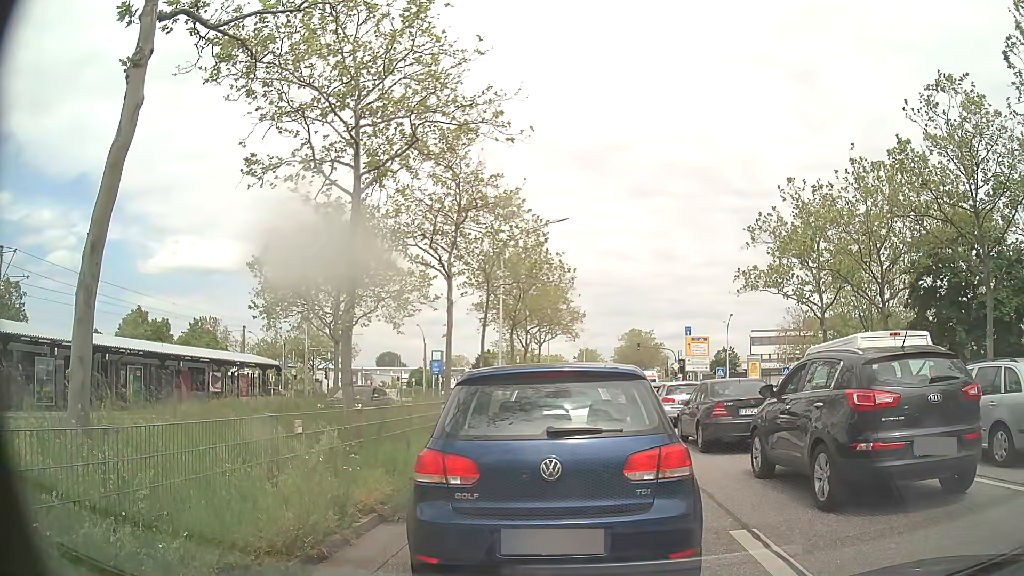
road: primary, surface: asphalt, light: Day
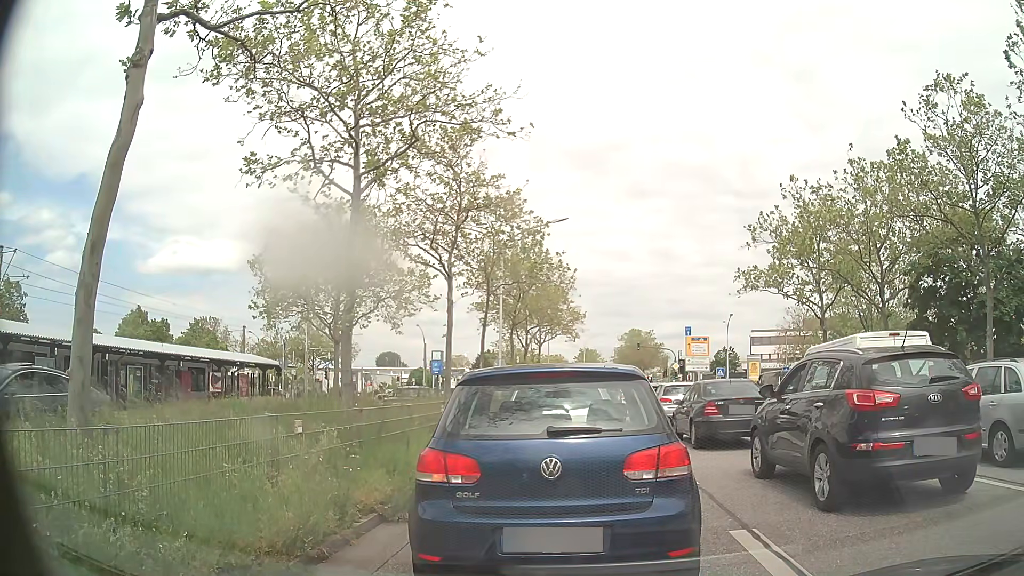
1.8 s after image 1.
(0.0, 0.0) m; 0°
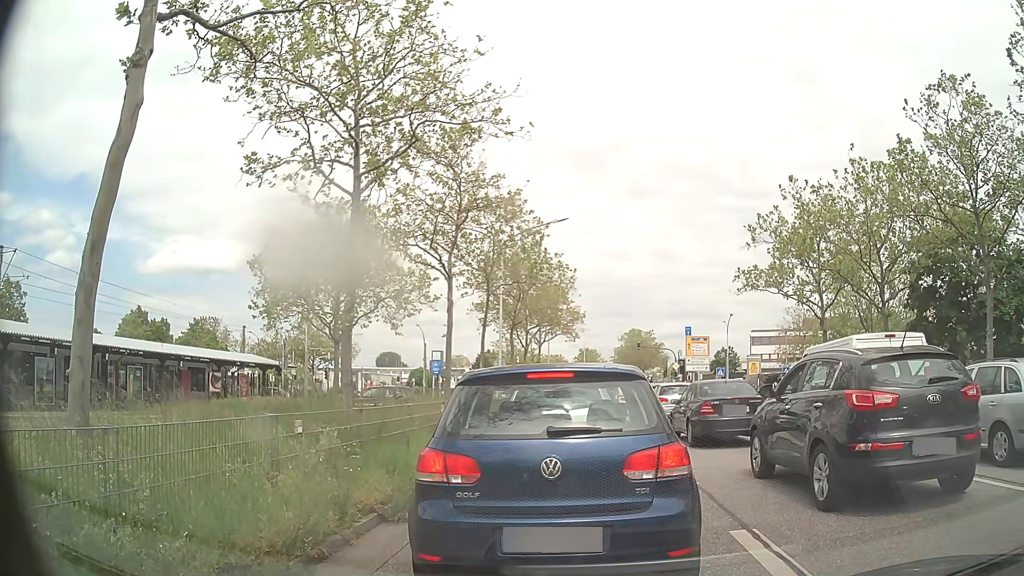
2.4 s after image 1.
(0.0, 0.0) m; 0°
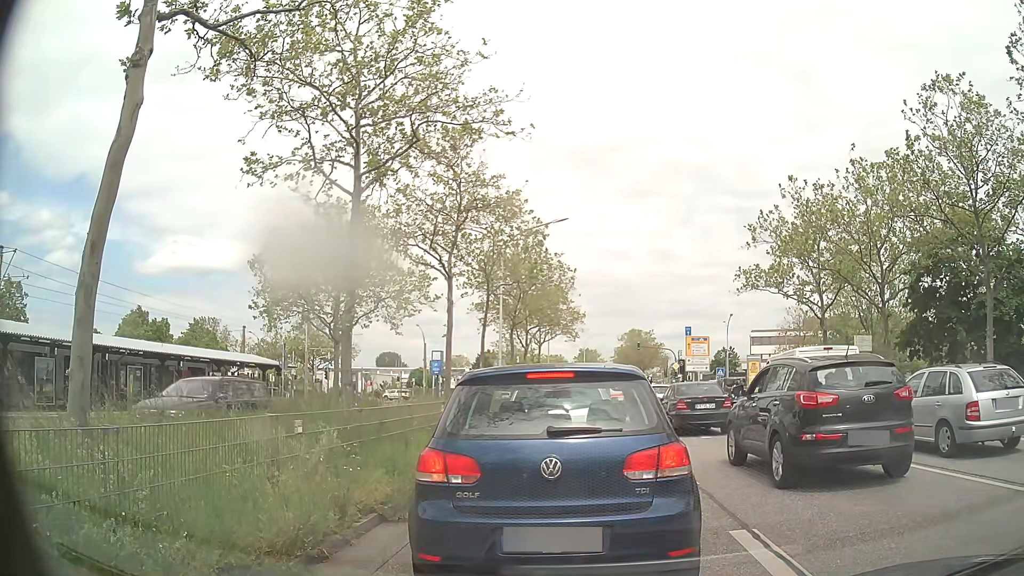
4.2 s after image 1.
(0.0, 0.0) m; 0°
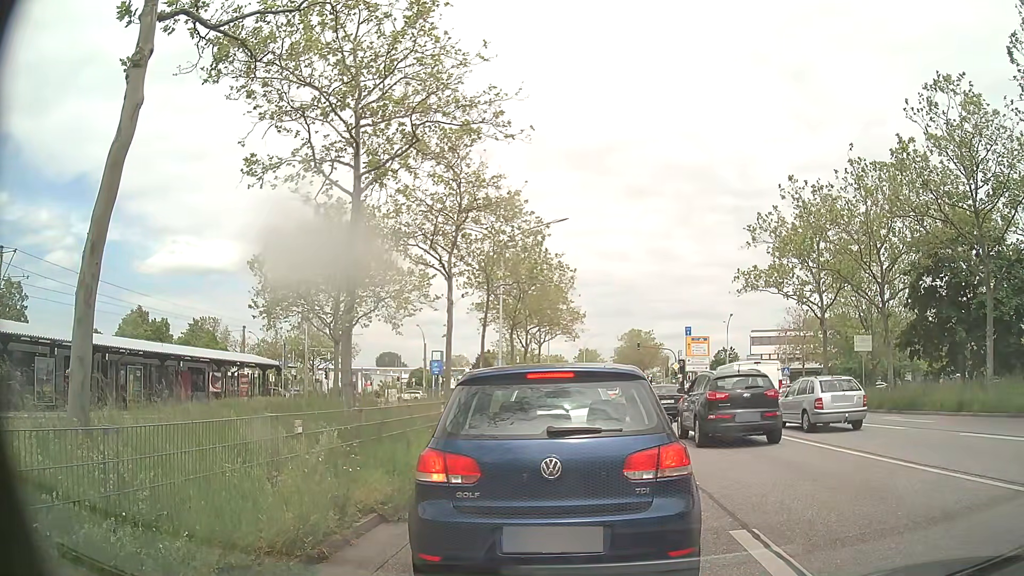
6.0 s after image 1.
(0.0, 0.0) m; 0°
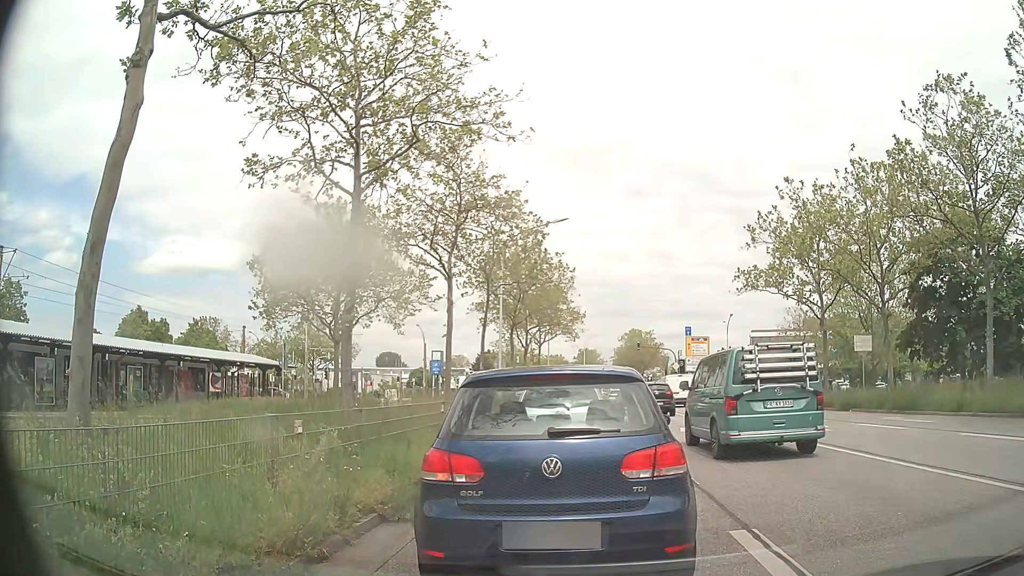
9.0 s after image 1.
(0.0, 0.0) m; 0°
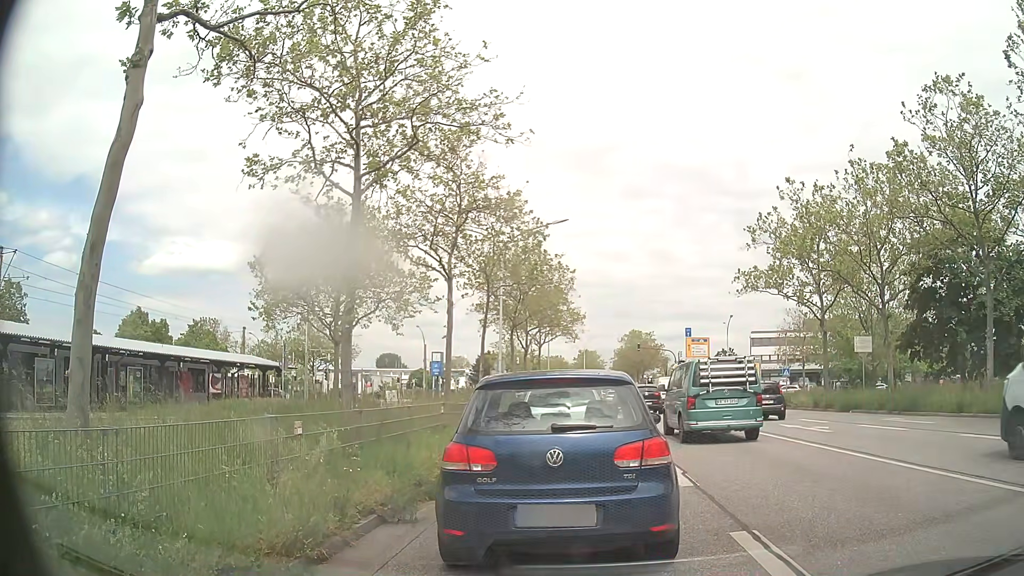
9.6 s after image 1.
(0.0, 0.0) m; 0°
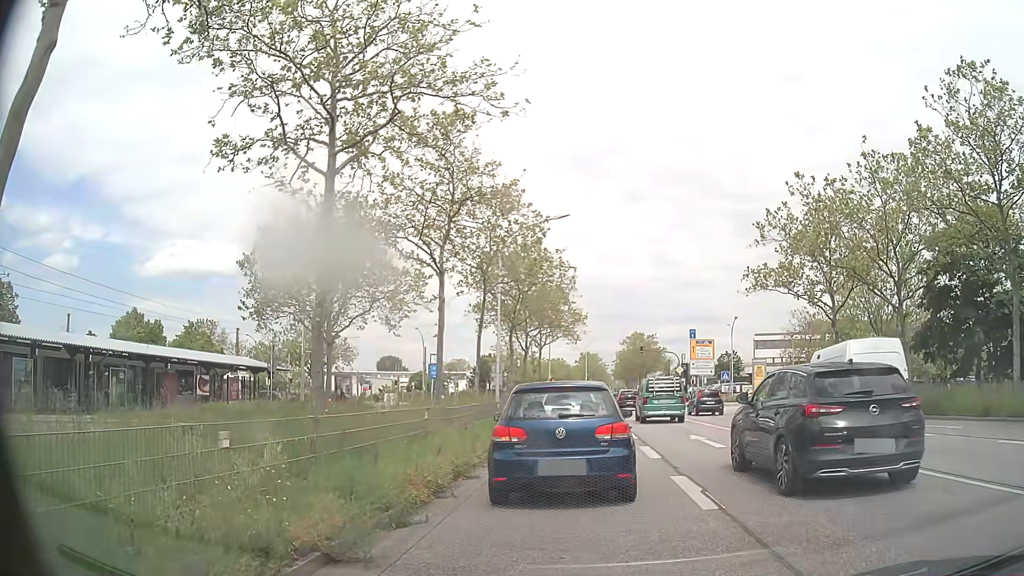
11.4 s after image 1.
(0.0, +1.7) m; -2°
